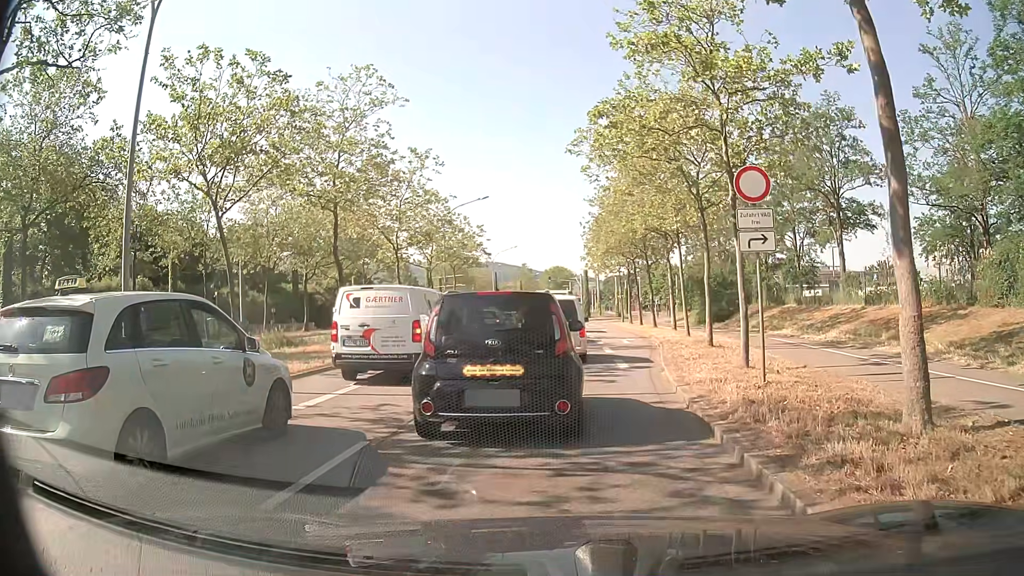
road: primary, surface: asphalt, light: Day
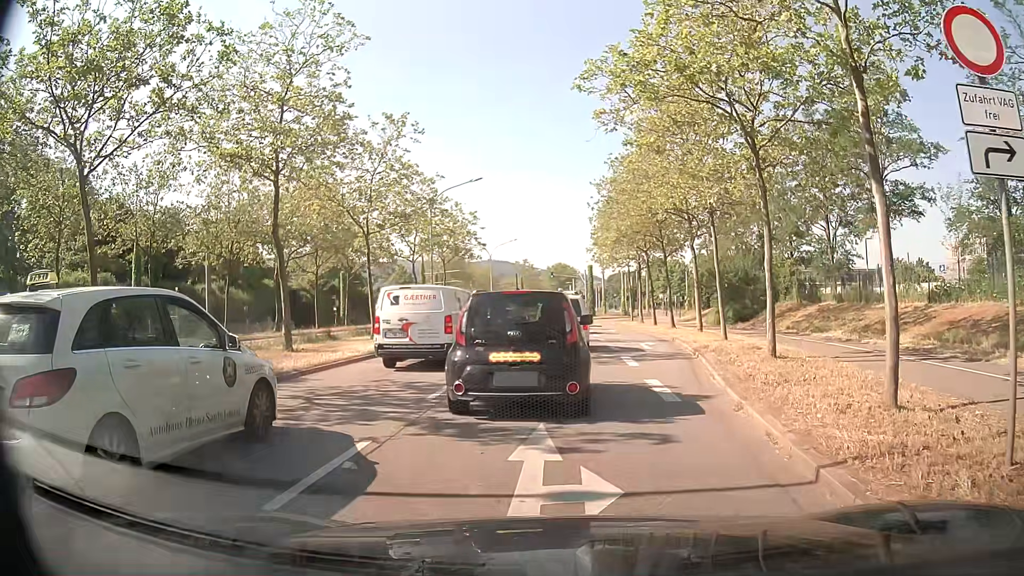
(0.0, +6.2) m; -2°
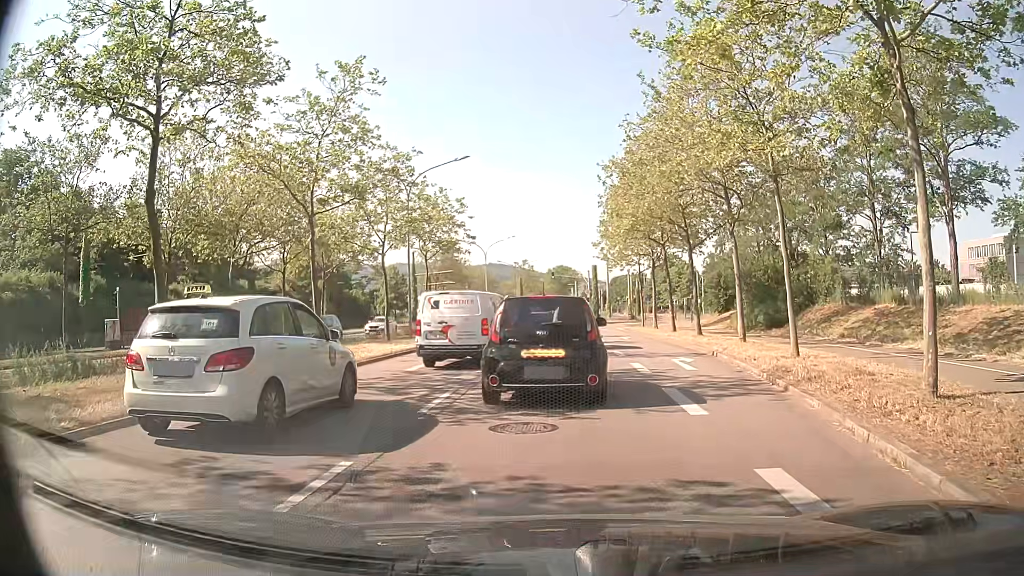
(+0.2, +7.3) m; -1°
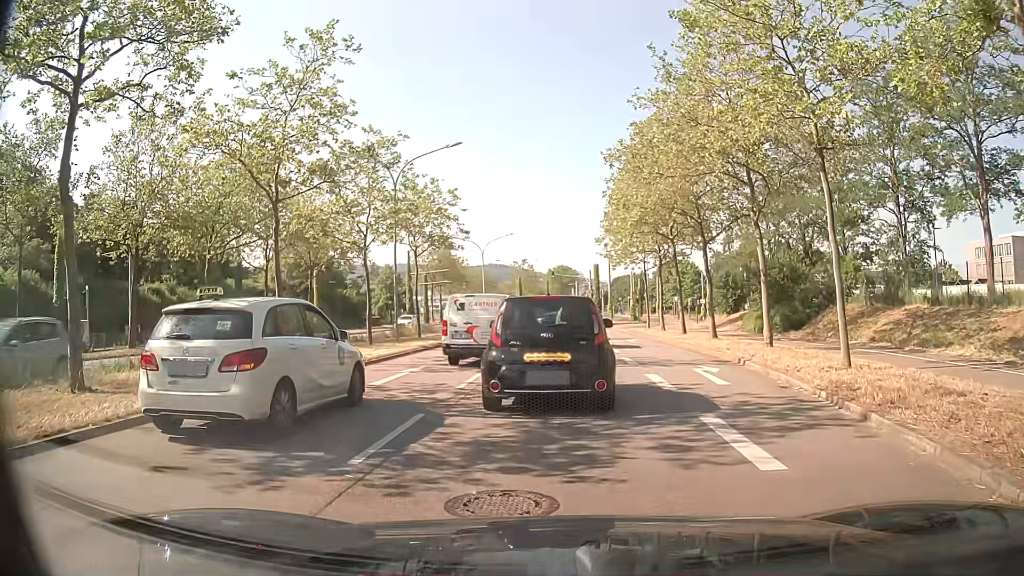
(+0.1, +3.1) m; +1°
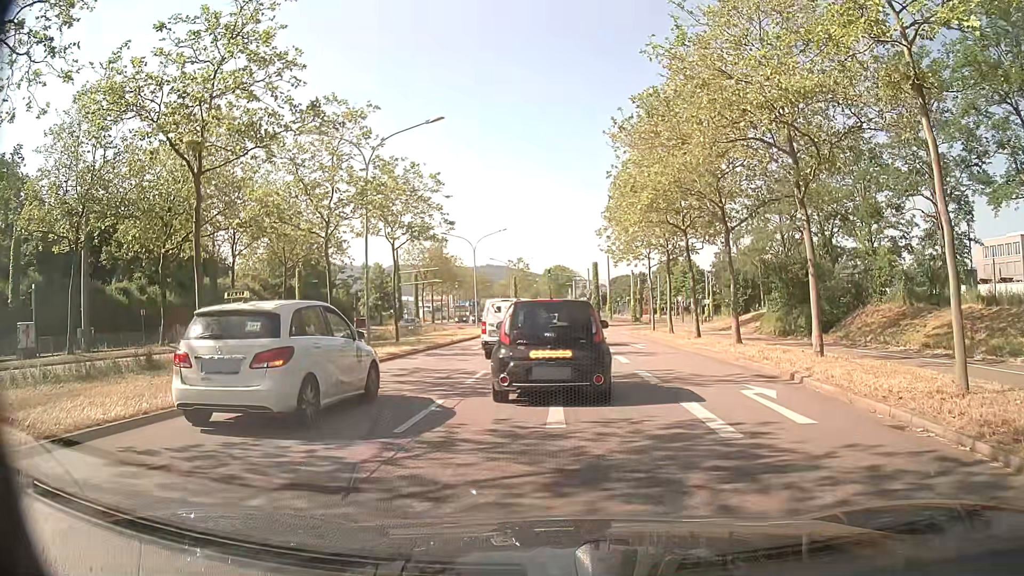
(+0.1, +4.6) m; 0°
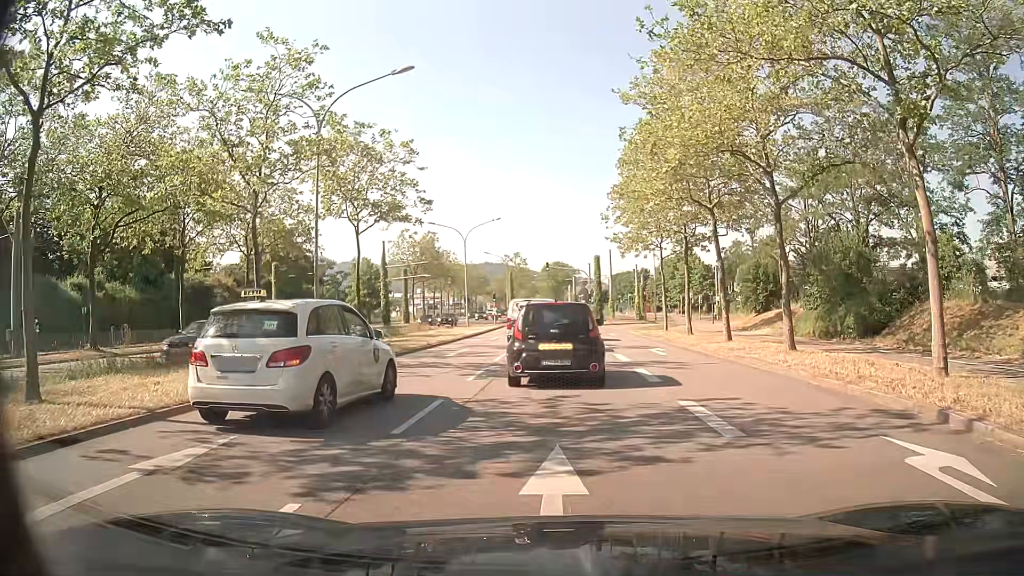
(+0.2, +6.2) m; +1°
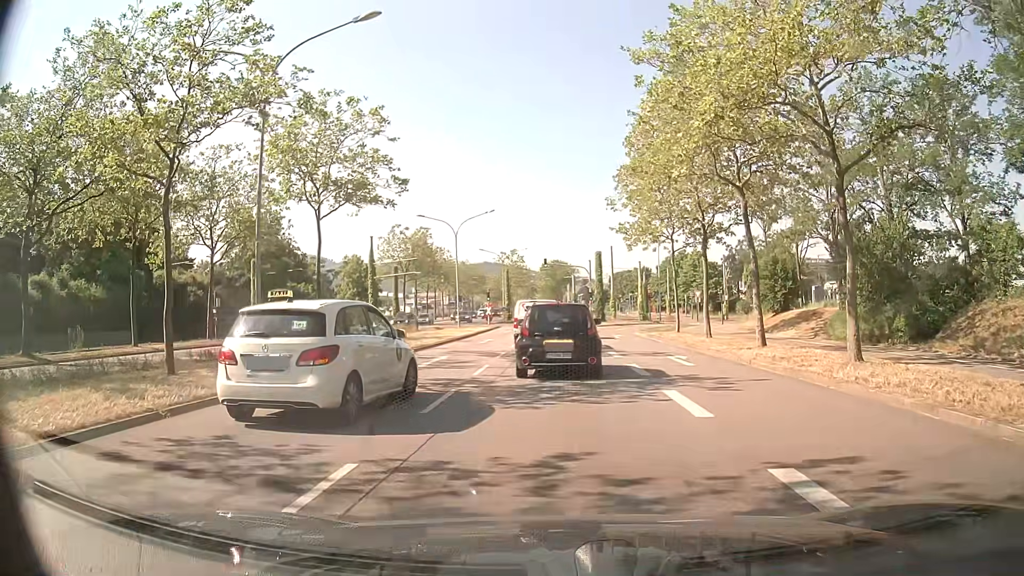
(0.0, +4.7) m; -1°
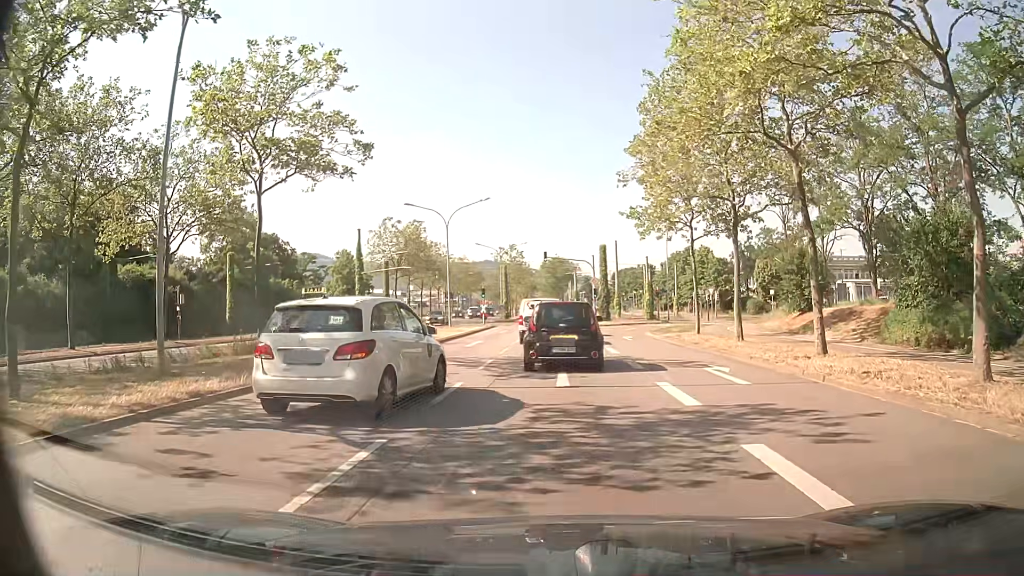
(+0.1, +5.2) m; +1°
(0, +10) (0, +20) (0, +30) (+1, +40) (+1, +50) (+1, +60) (+1, +70) (0, +80) (0, +90) (0, +100) m
